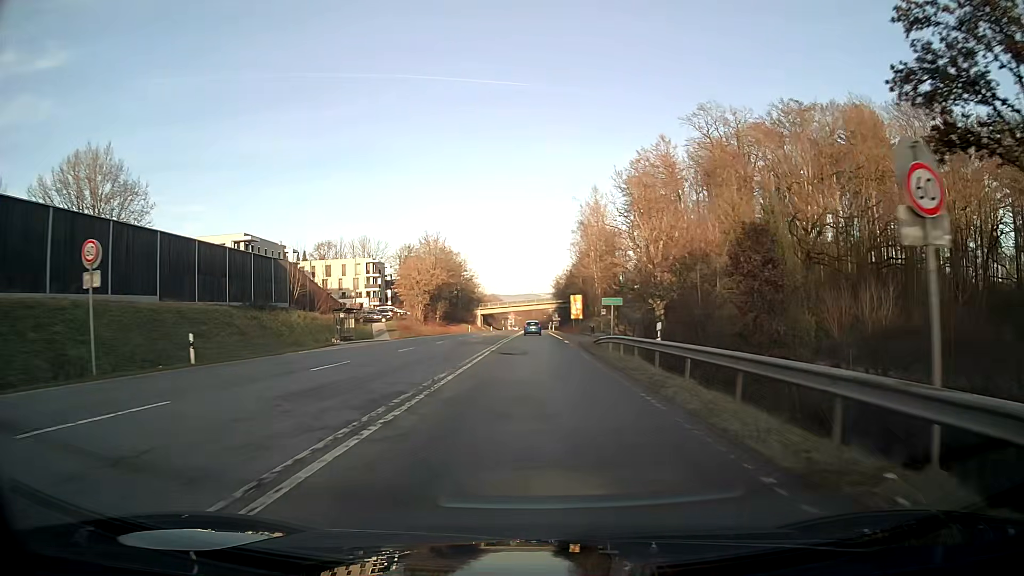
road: secondary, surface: asphalt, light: Day
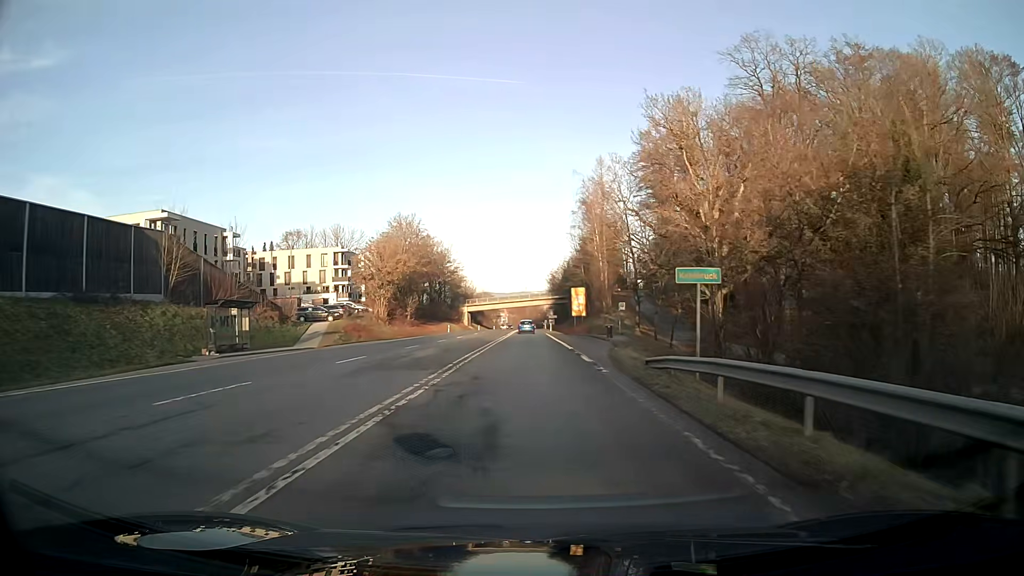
(+0.1, +19.5) m; 0°
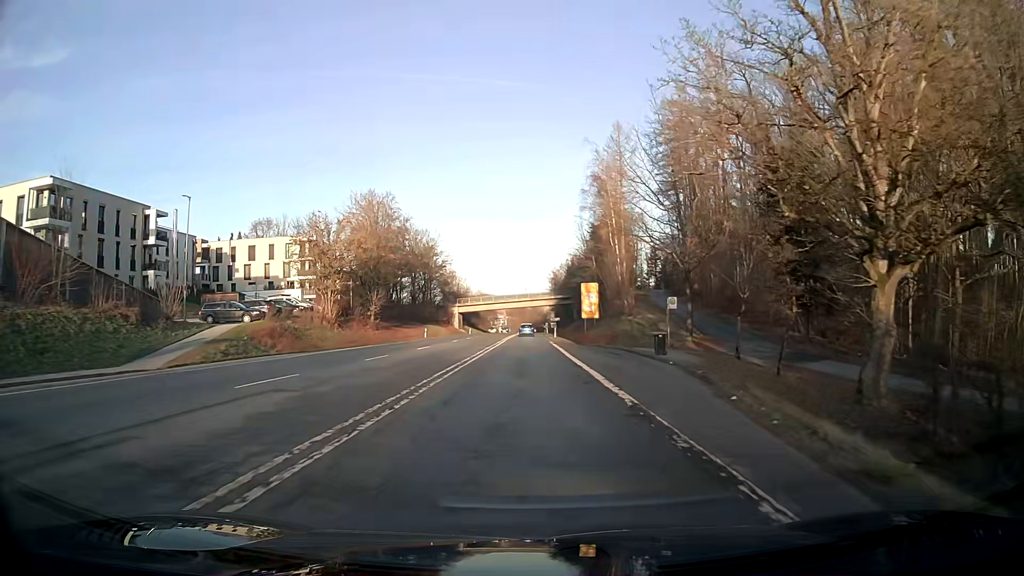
(0.0, +19.0) m; 0°
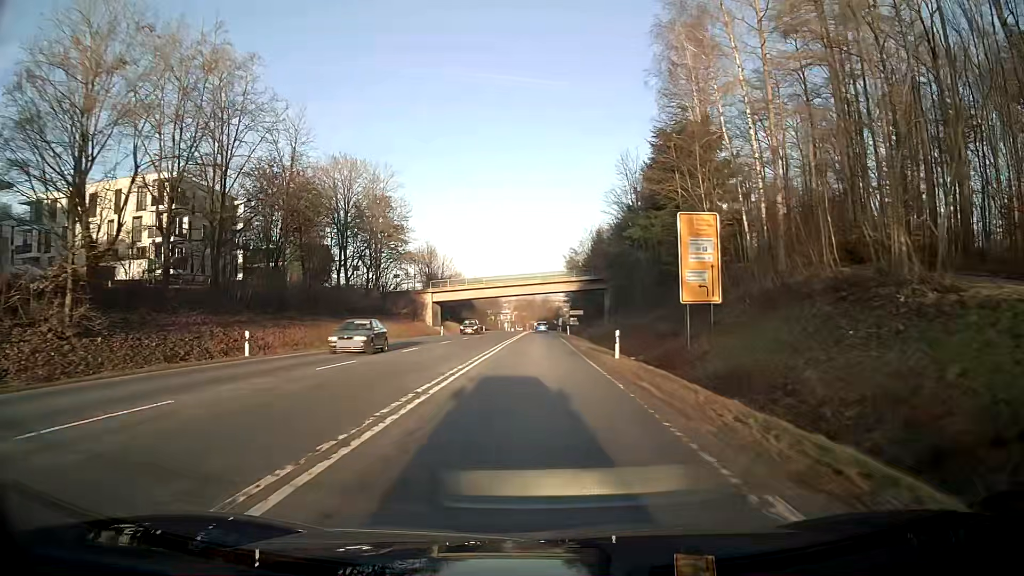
(-0.2, +46.7) m; -1°
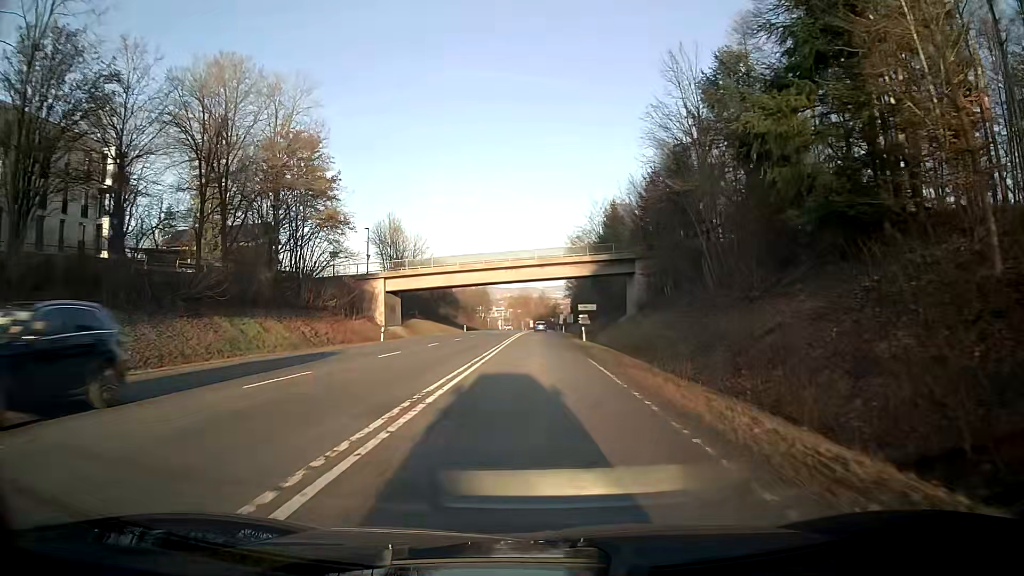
(0.0, +27.7) m; 0°
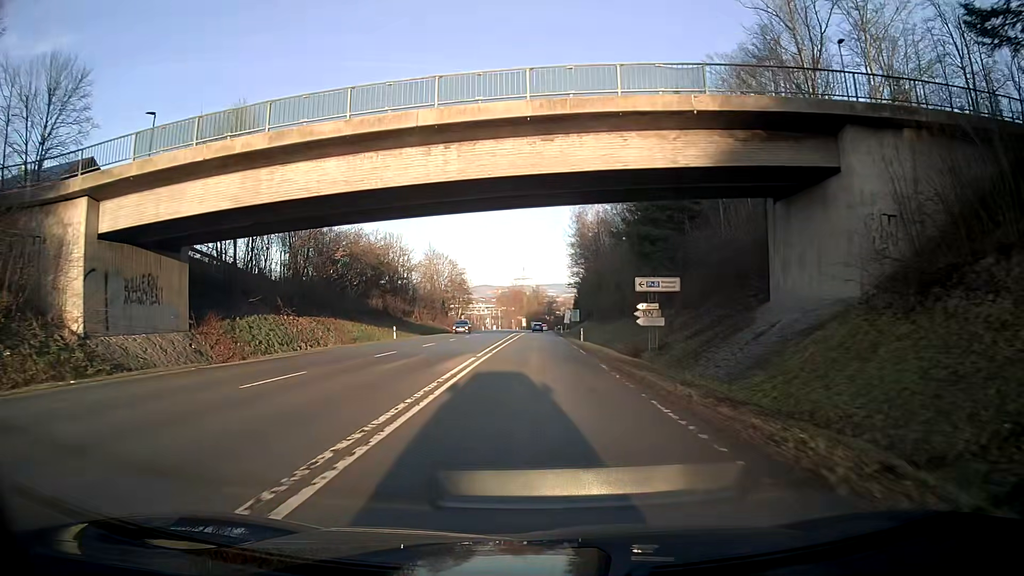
(+0.5, +46.0) m; +1°
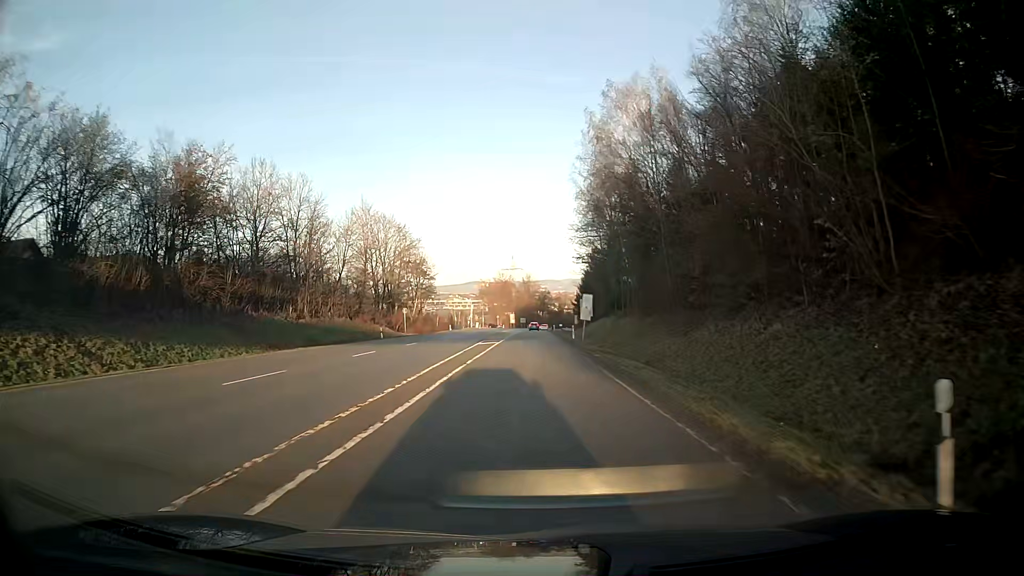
(+0.1, +45.9) m; +1°
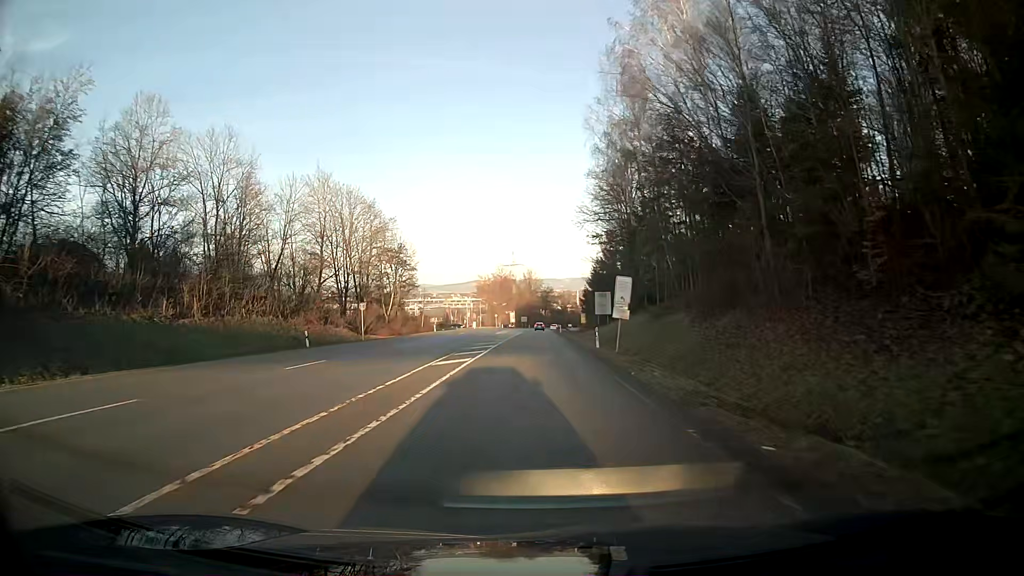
(0.0, +18.4) m; 0°
